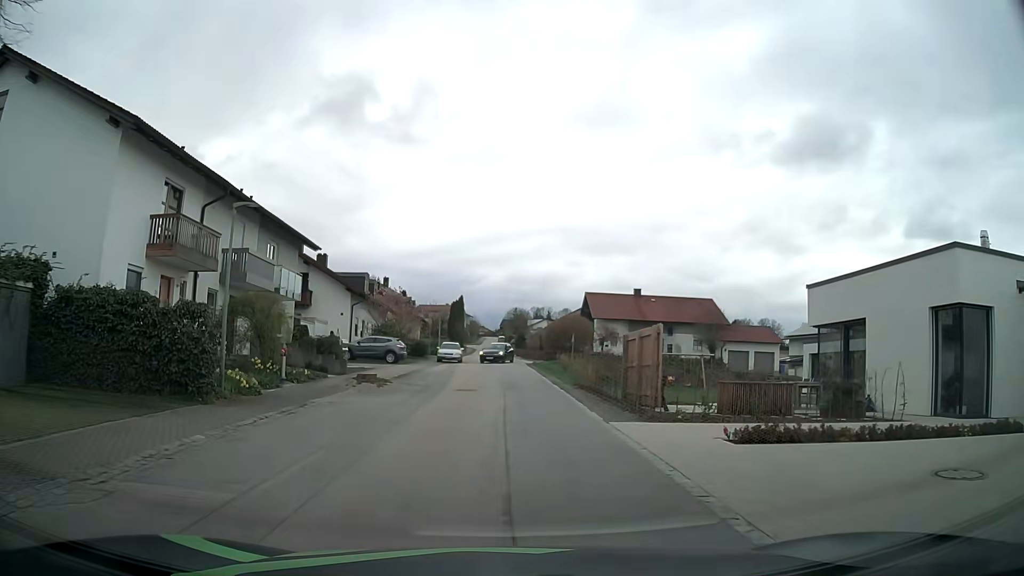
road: residential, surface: asphalt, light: Day
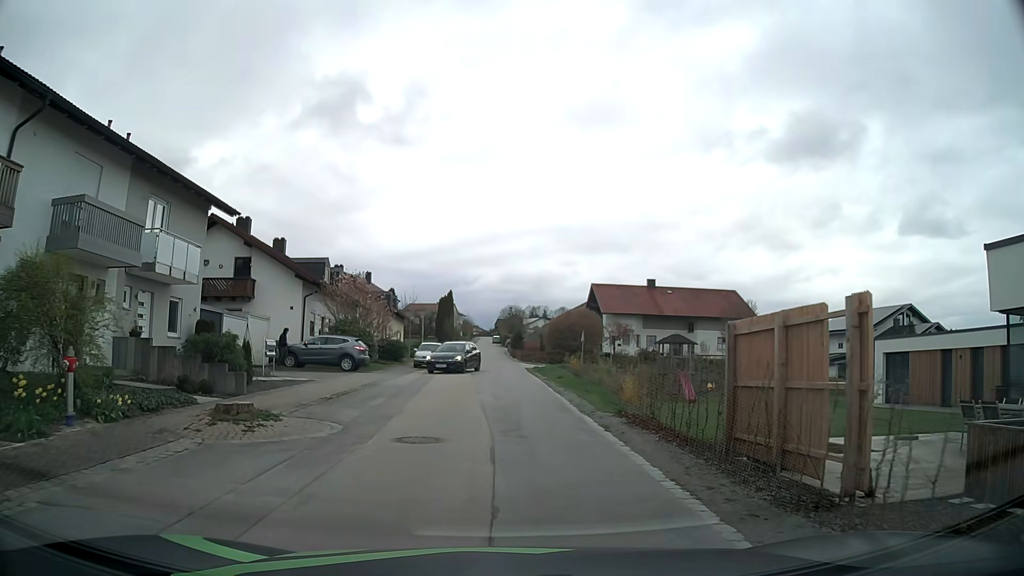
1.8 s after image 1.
(-0.2, +9.9) m; -1°
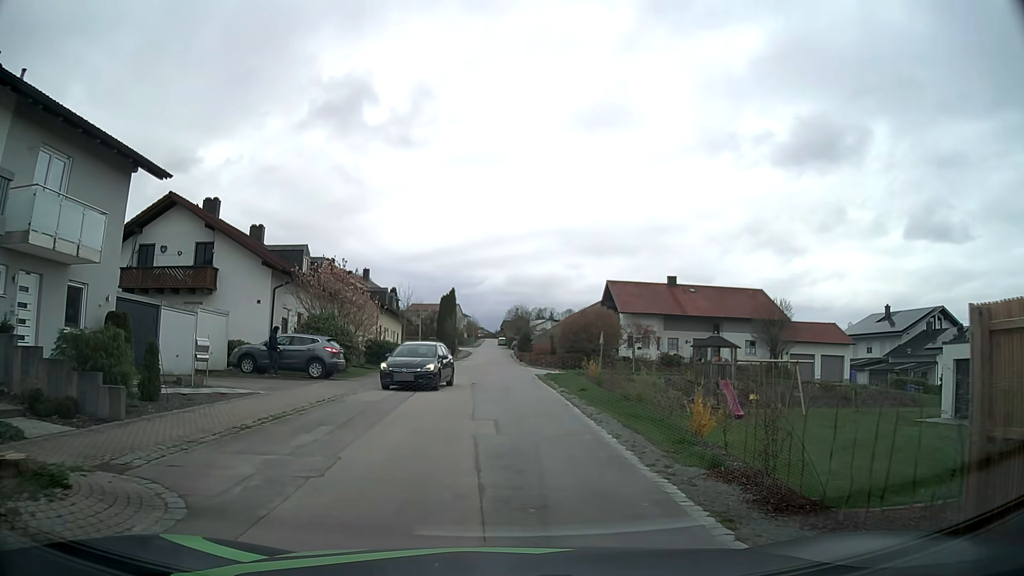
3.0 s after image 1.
(-0.1, +6.0) m; -1°
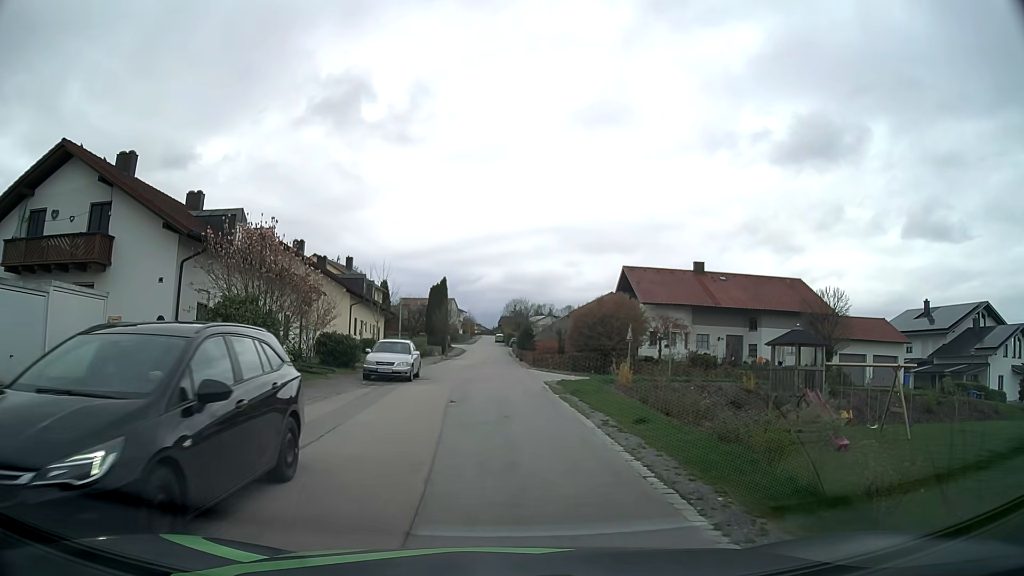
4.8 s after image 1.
(+0.1, +9.2) m; 0°
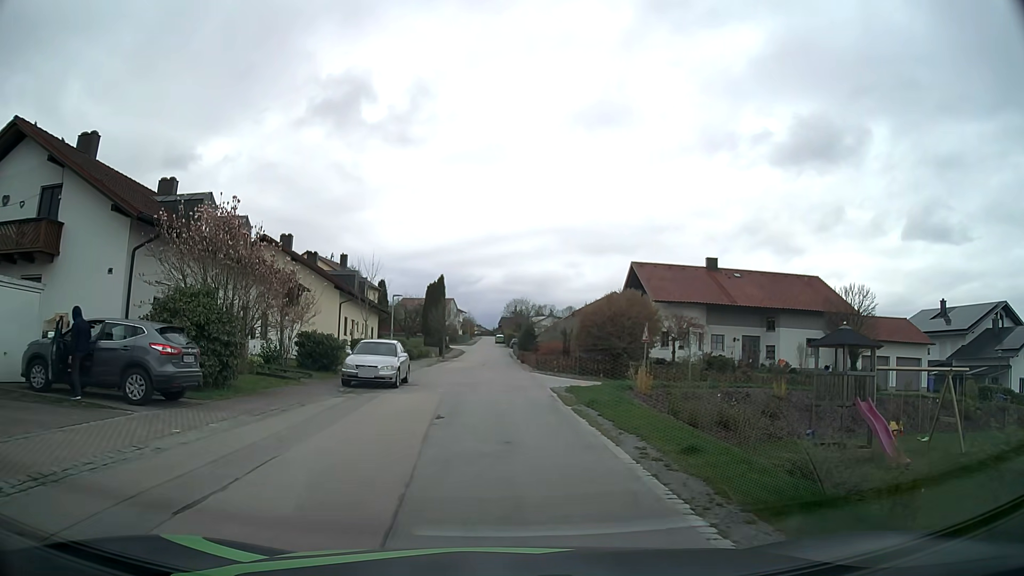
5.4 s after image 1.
(0.0, +3.3) m; +1°
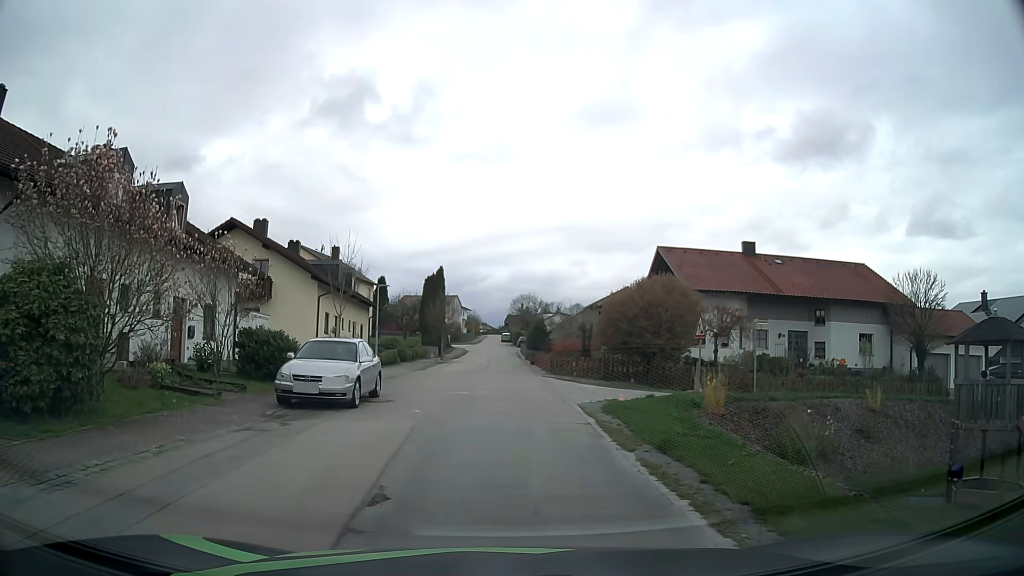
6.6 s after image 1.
(0.0, +6.6) m; 0°
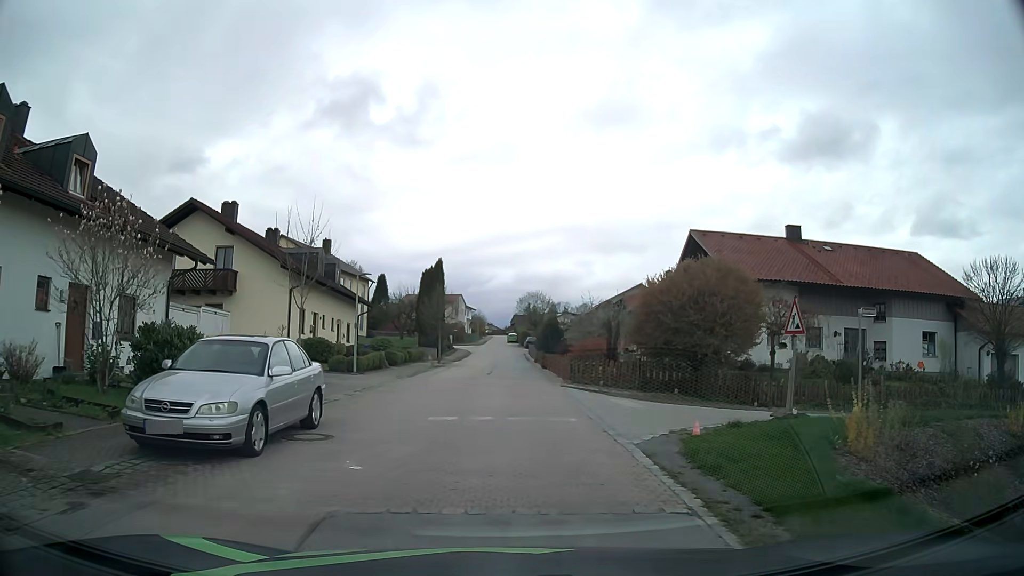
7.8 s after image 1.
(-0.1, +6.2) m; -1°
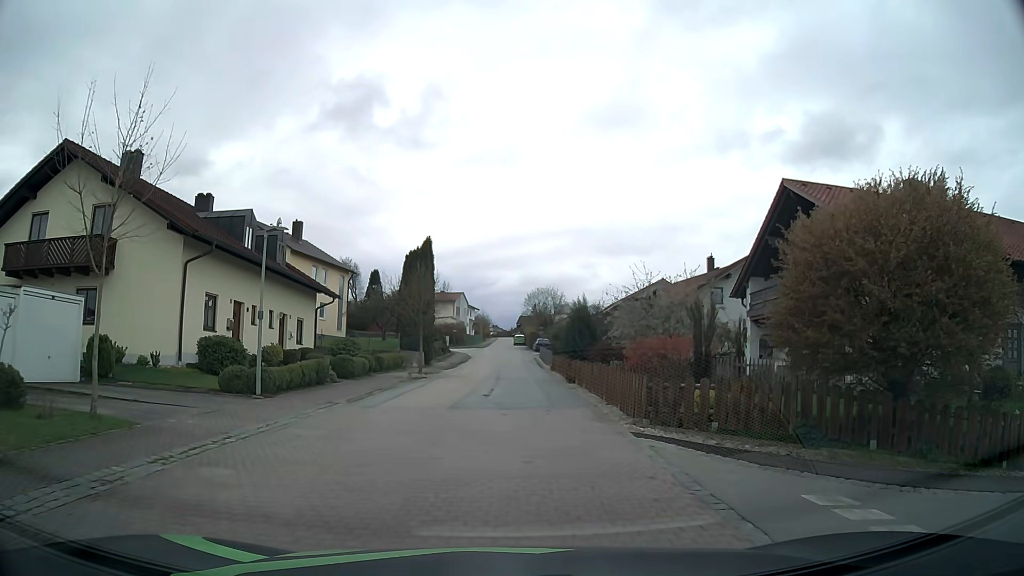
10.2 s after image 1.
(0.0, +11.8) m; 0°
